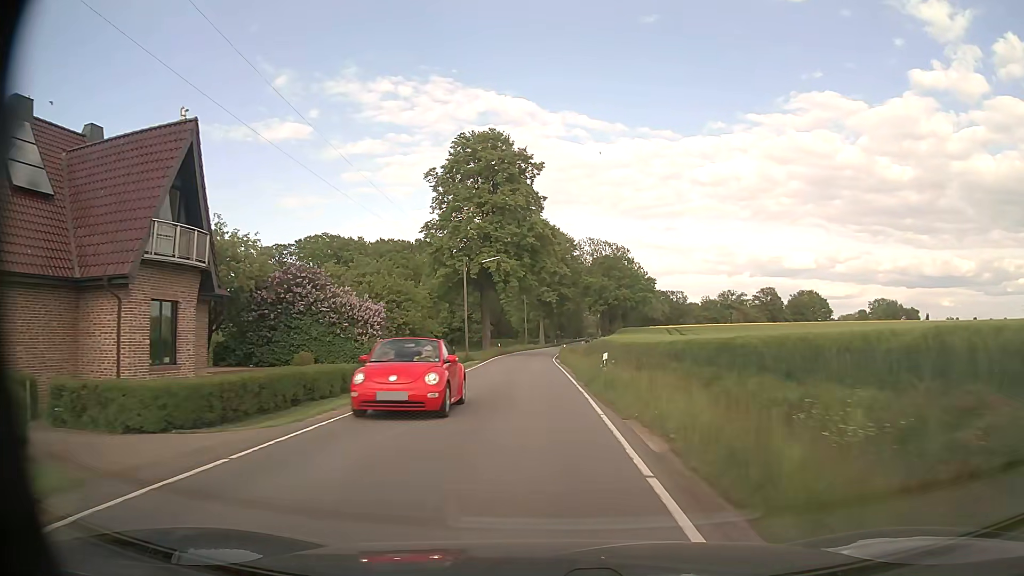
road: tertiary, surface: asphalt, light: Day
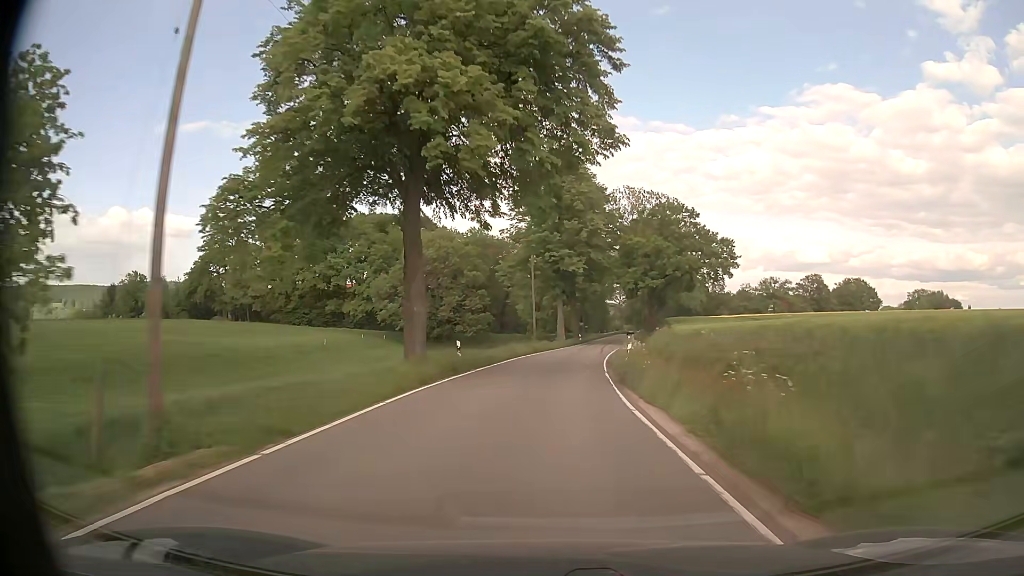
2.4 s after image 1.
(-0.7, +42.0) m; -1°
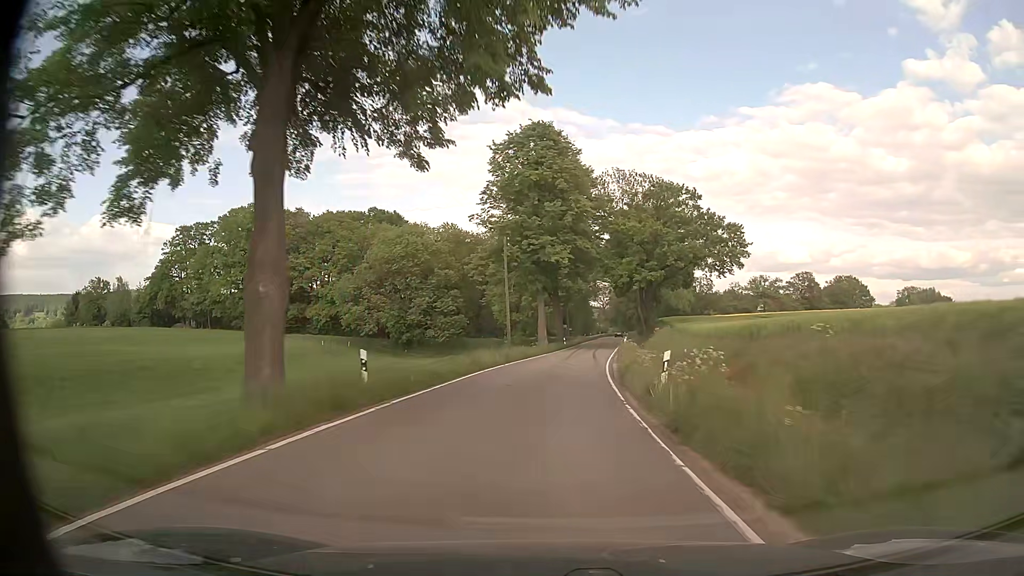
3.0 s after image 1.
(+0.1, +11.4) m; +1°
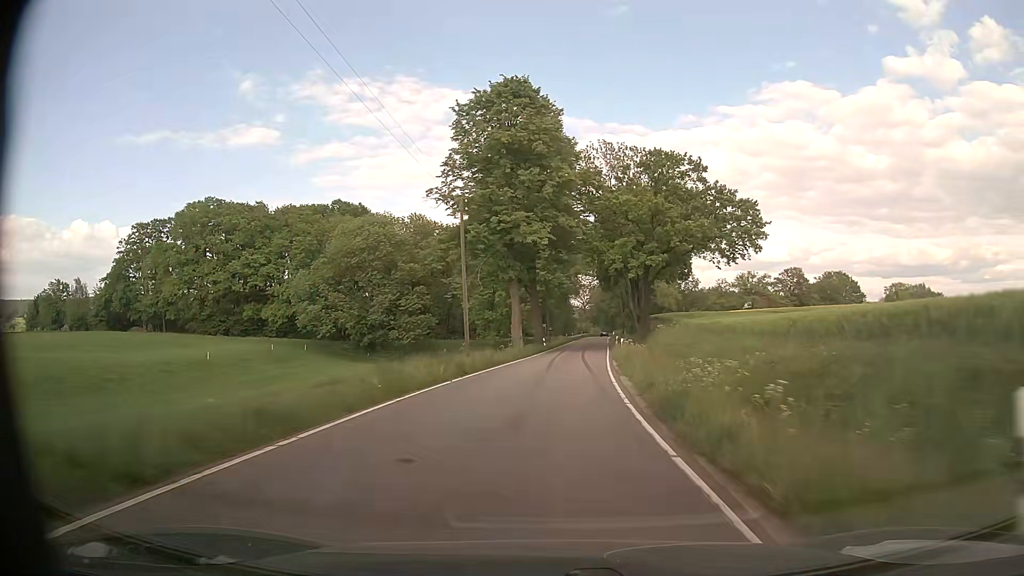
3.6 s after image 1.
(+0.2, +11.7) m; +1°
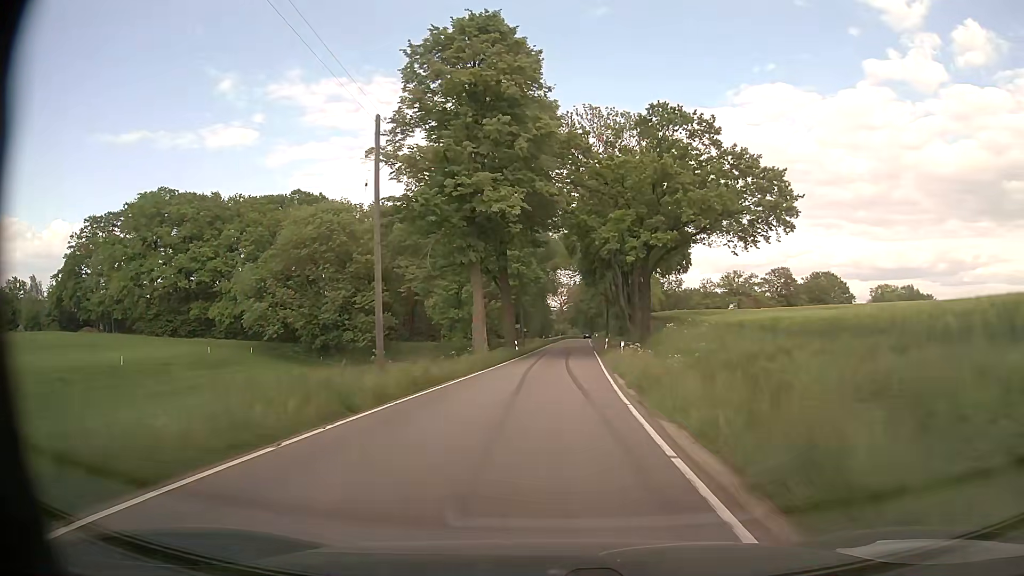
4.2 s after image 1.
(+0.2, +11.9) m; +2°
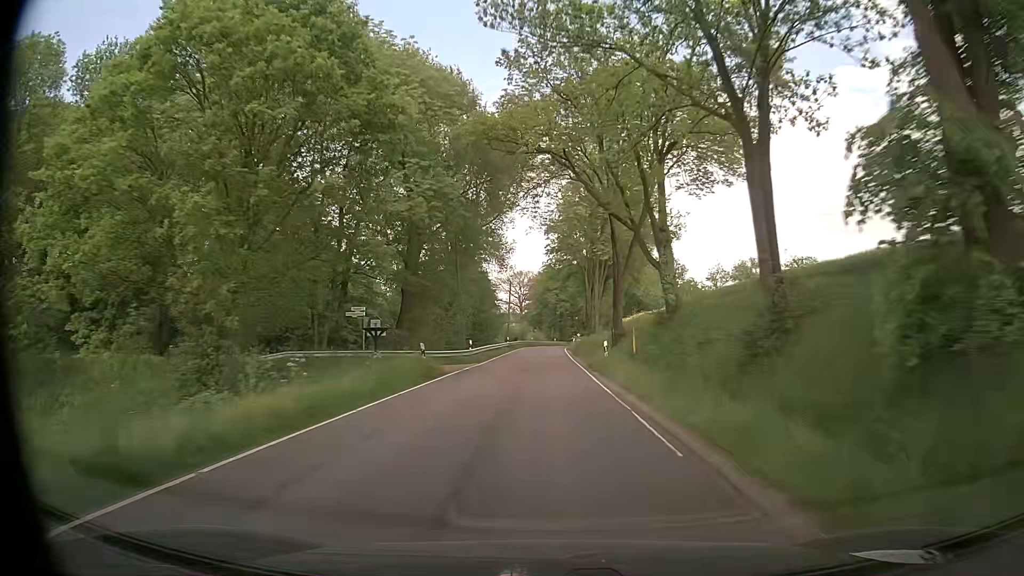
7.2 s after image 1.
(+2.7, +61.1) m; +3°
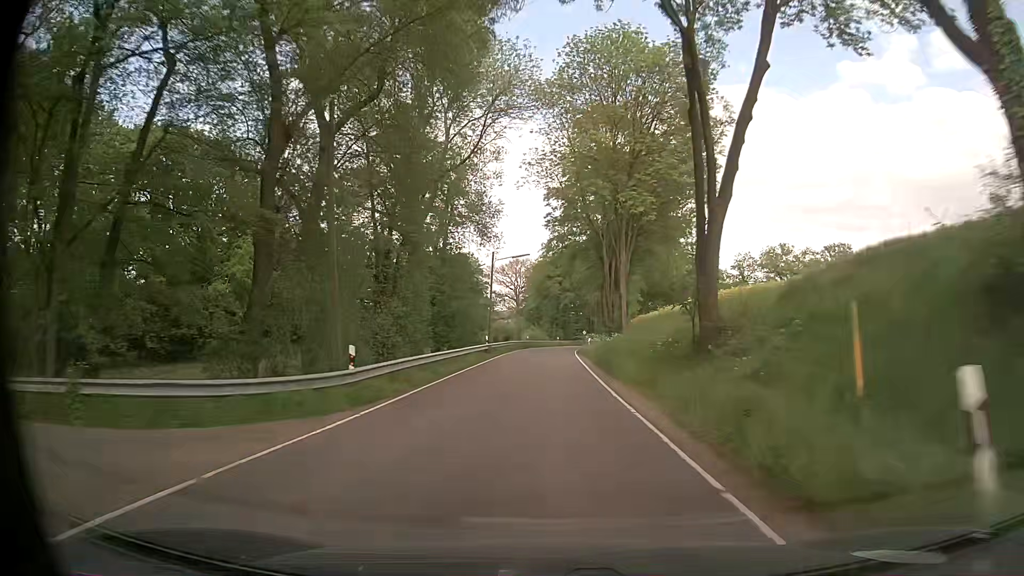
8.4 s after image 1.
(+0.2, +23.7) m; +1°
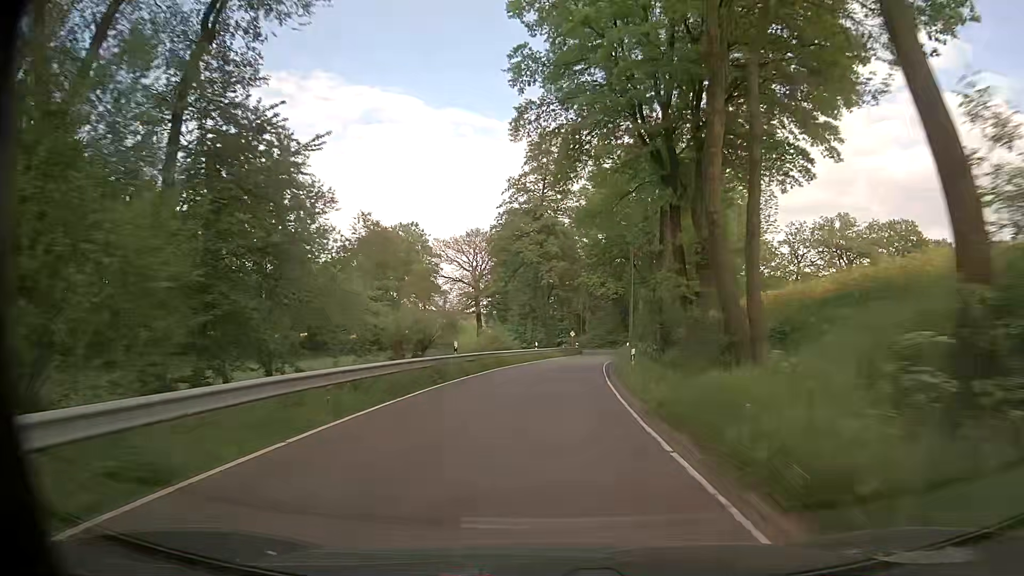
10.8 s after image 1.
(0.0, +45.0) m; +1°
(0, +10) (0, +20) (+1, +30) (+2, +40) (+4, +50) (+5, +60) (+7, +70) (+8, +79) (+7, +89) (+3, +99) m
